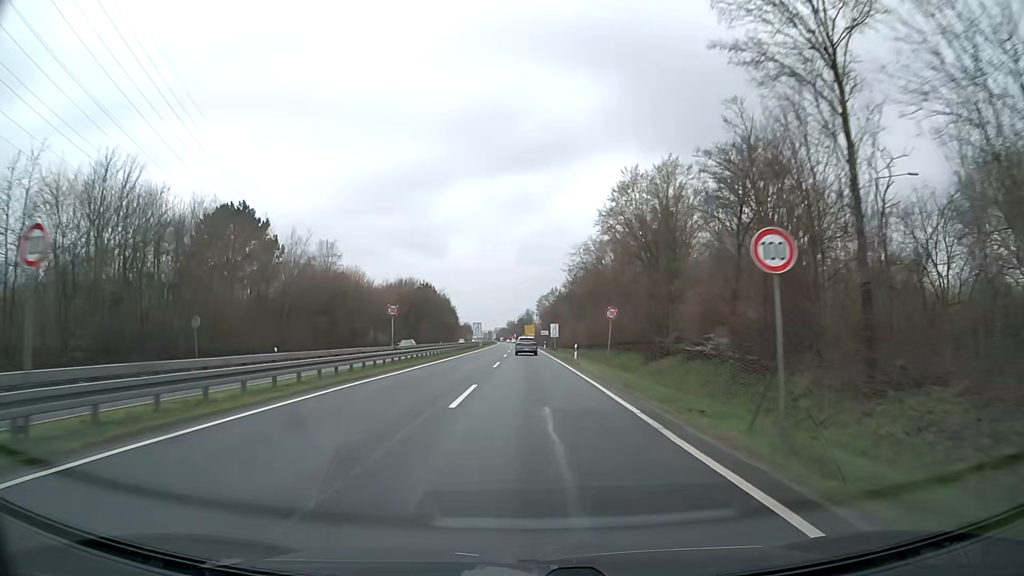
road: trunk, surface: asphalt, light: Day
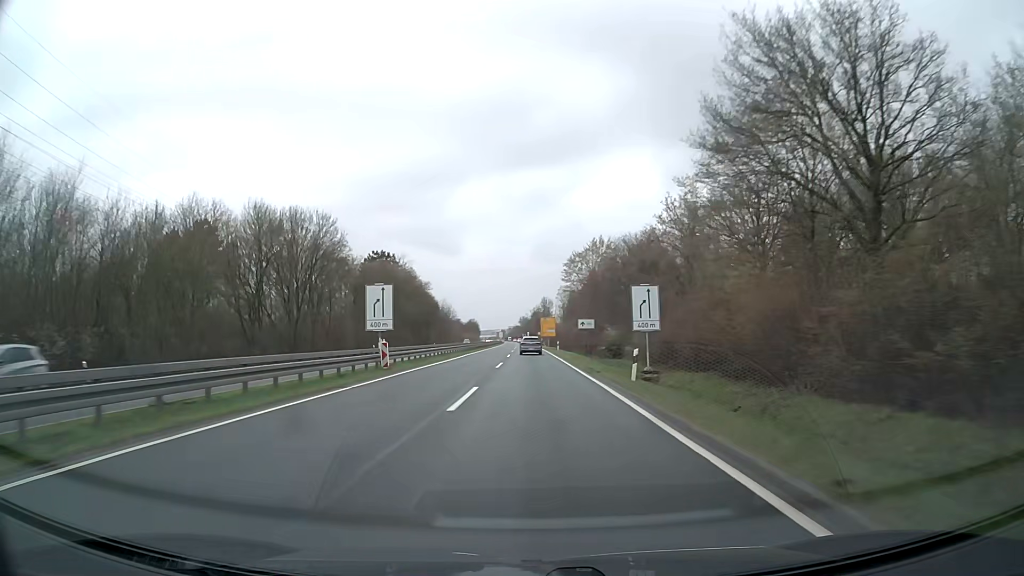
(-0.2, +72.3) m; -1°
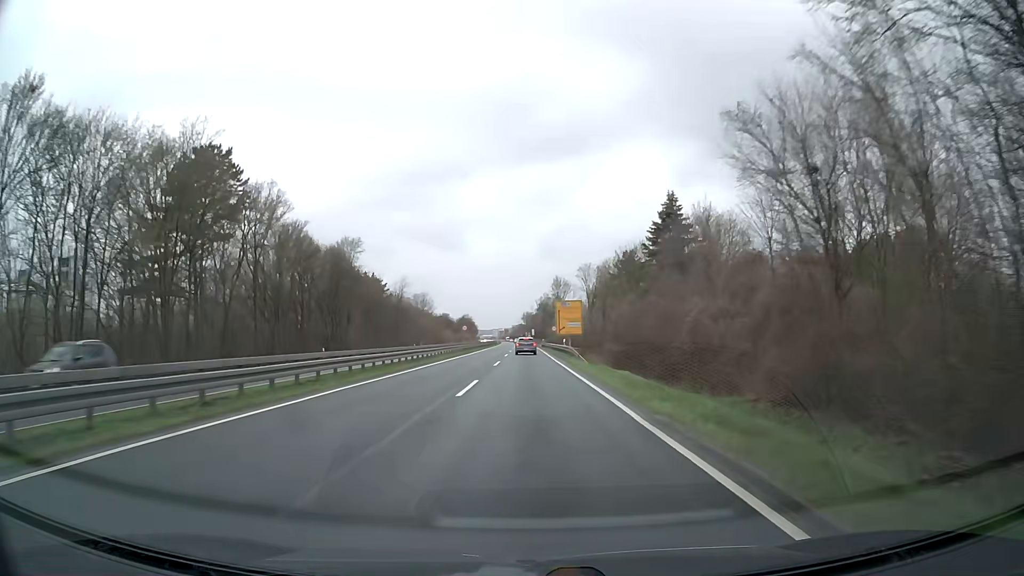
(-0.2, +68.5) m; 0°
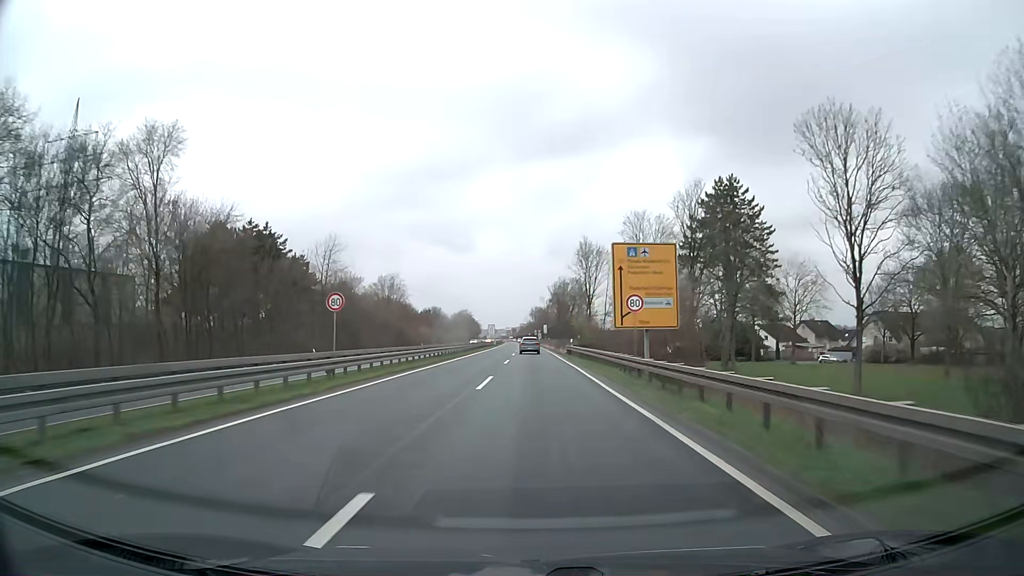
(-0.3, +51.7) m; -1°
(0, +10) (0, +20) (0, +30) (0, +40) (0, +50) (0, +60) (+1, +70) (+1, +80) (+1, +90) (0, +100) m
